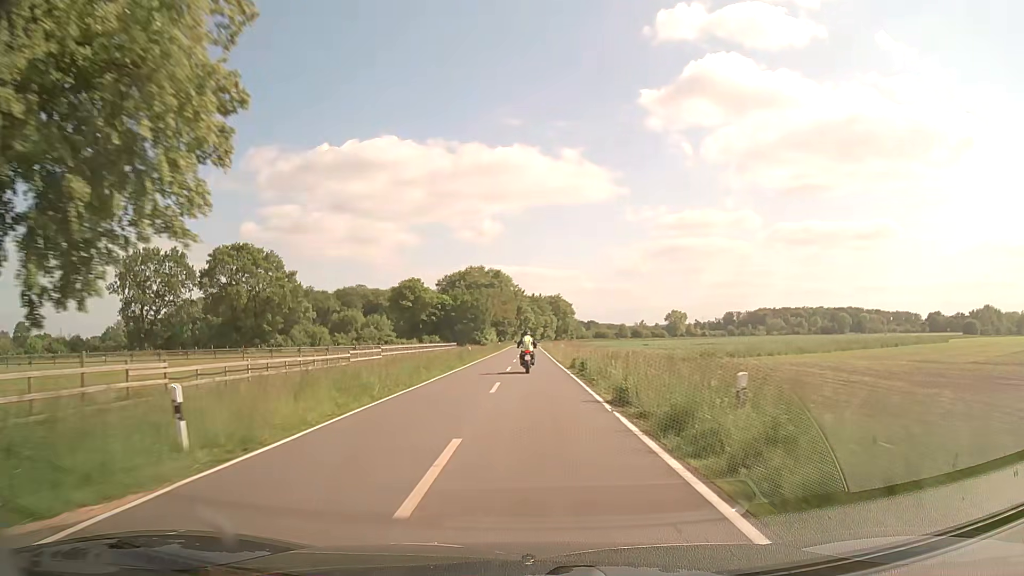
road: secondary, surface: asphalt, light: Day
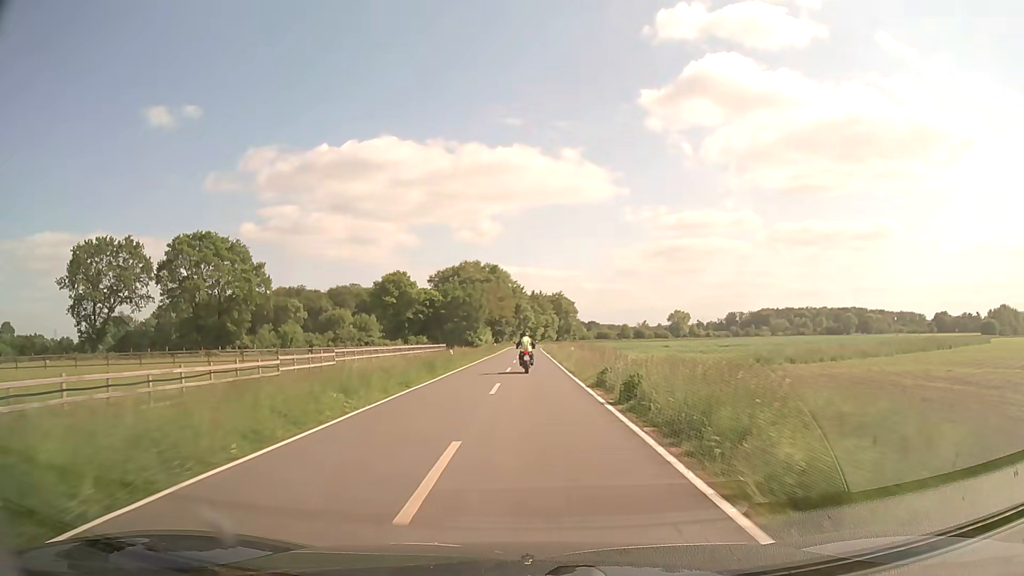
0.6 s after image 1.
(0.0, +12.2) m; 0°
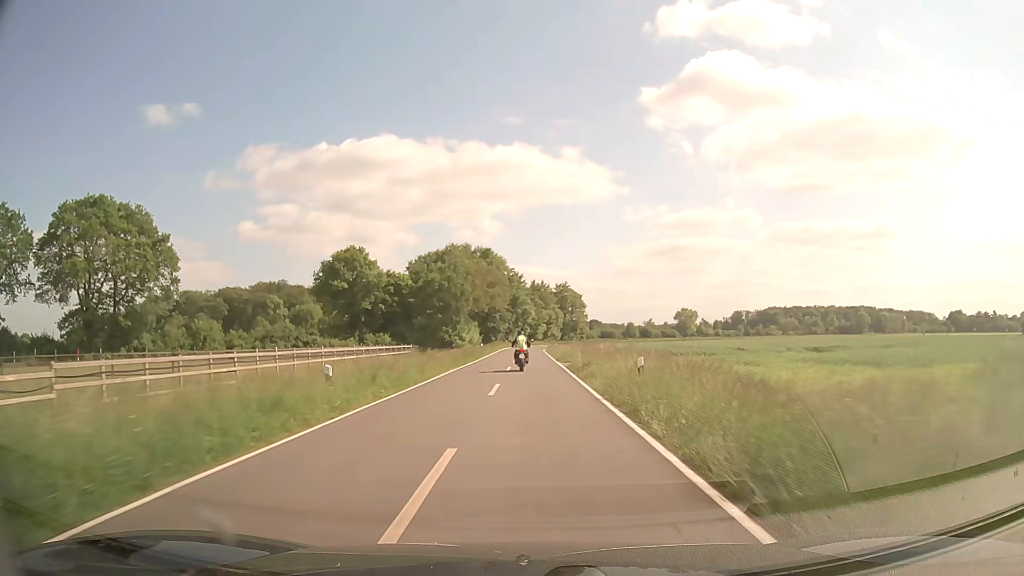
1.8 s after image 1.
(0.0, +24.9) m; 0°
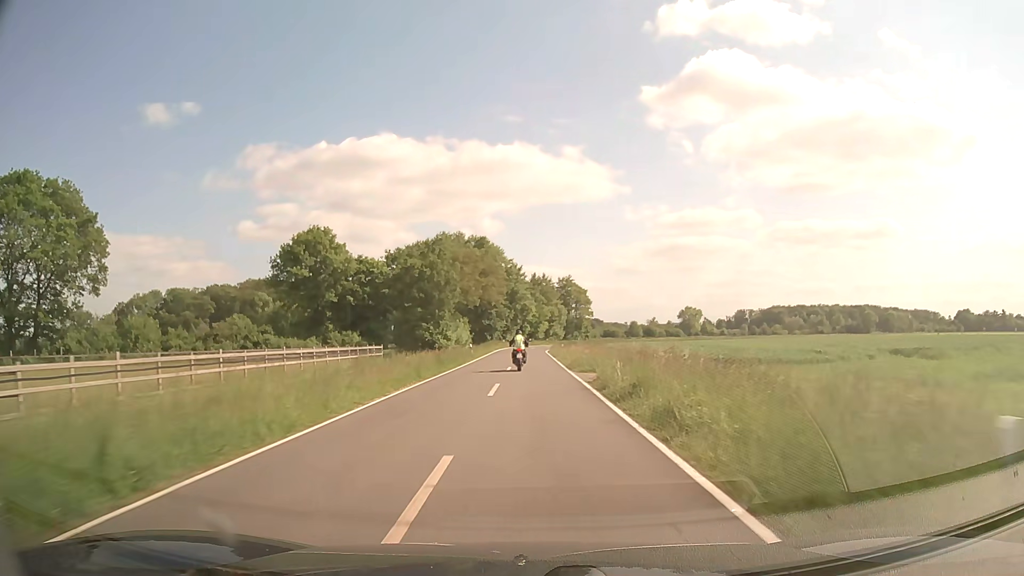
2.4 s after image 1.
(0.0, +12.5) m; 0°
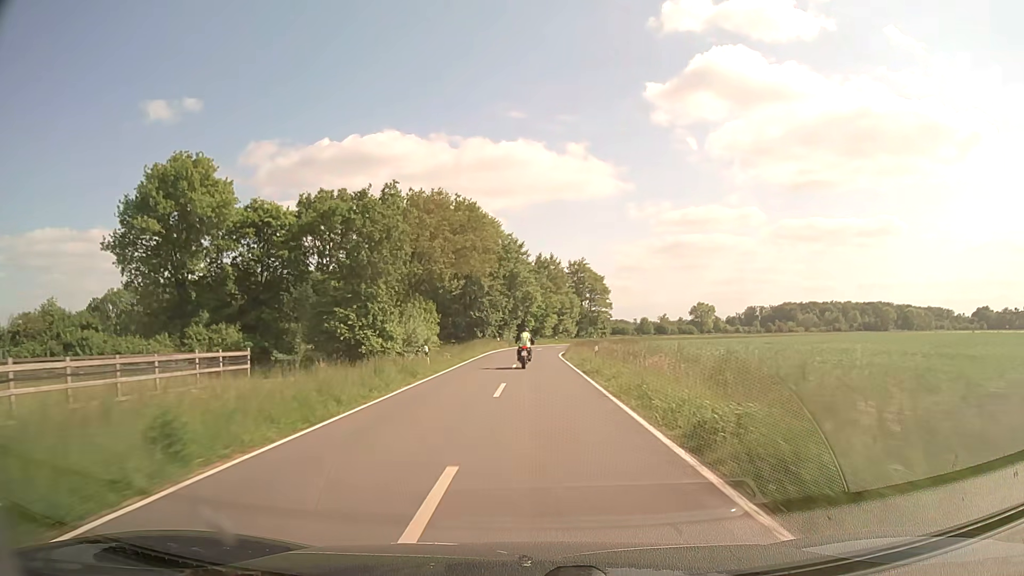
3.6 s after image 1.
(0.0, +24.8) m; 0°
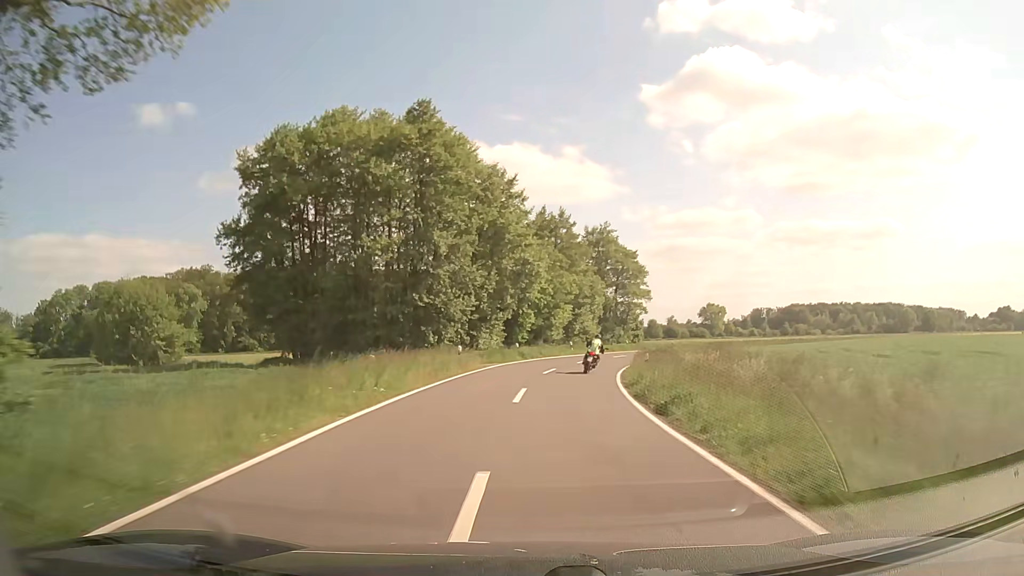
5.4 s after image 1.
(-0.1, +36.2) m; 0°
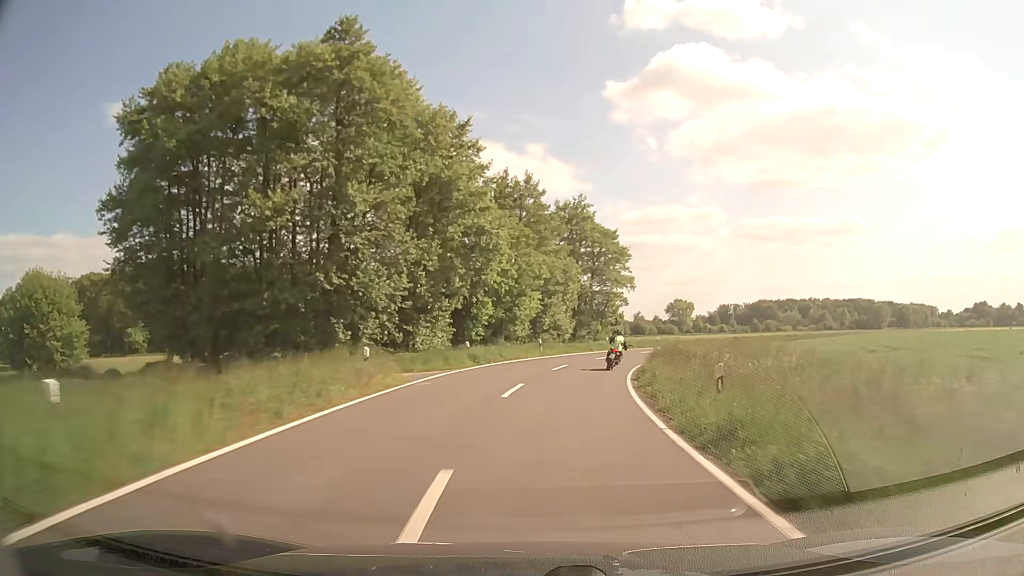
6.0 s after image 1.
(+0.2, +12.0) m; +3°
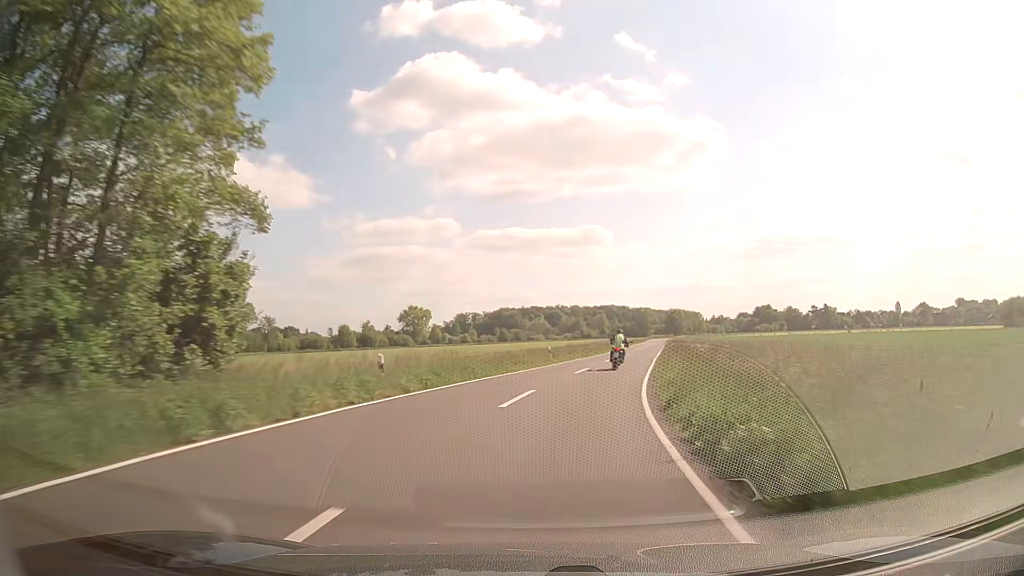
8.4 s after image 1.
(+9.1, +48.3) m; +22°
